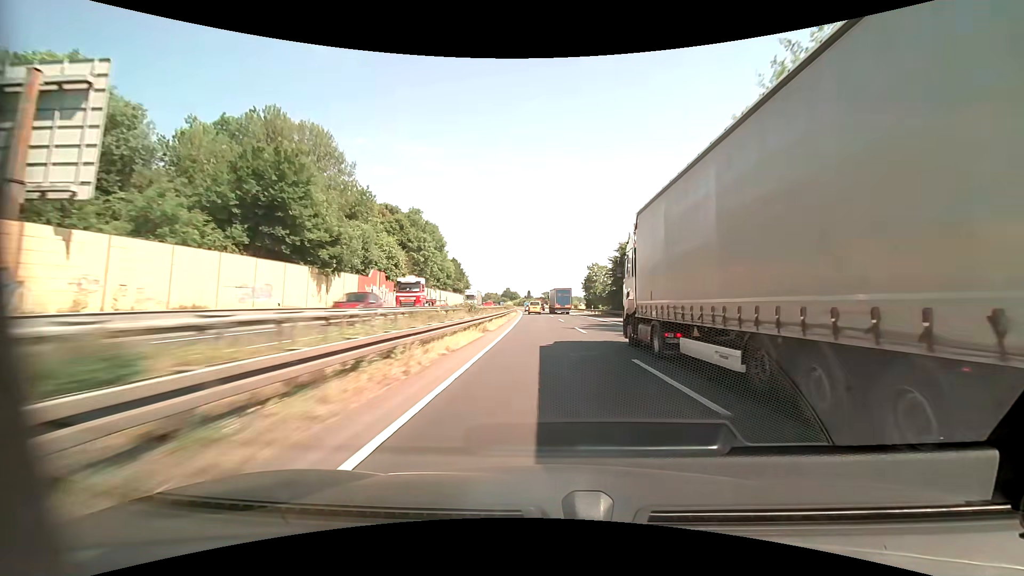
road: motorway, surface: asphalt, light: Day
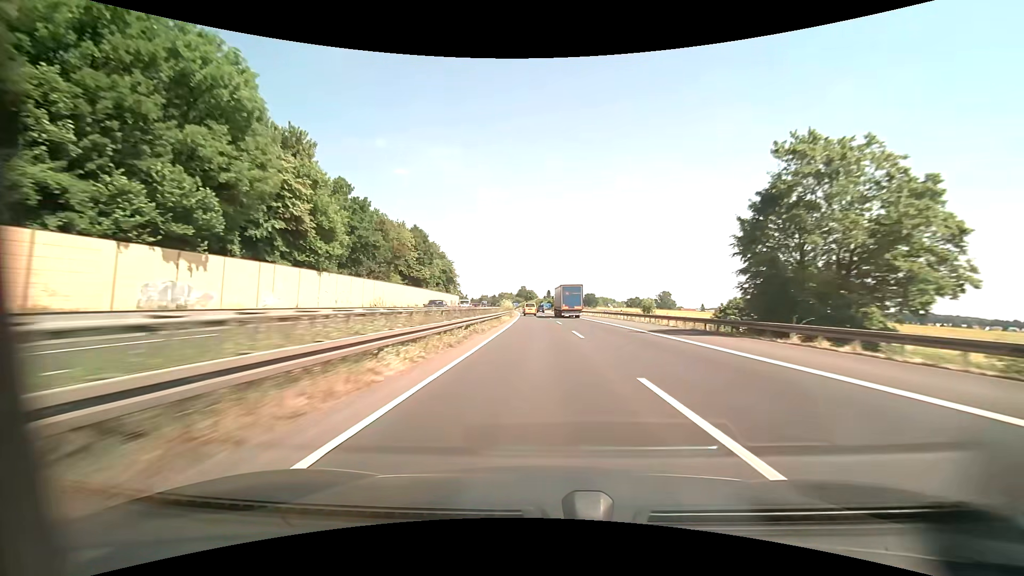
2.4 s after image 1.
(-1.3, +74.8) m; -2°
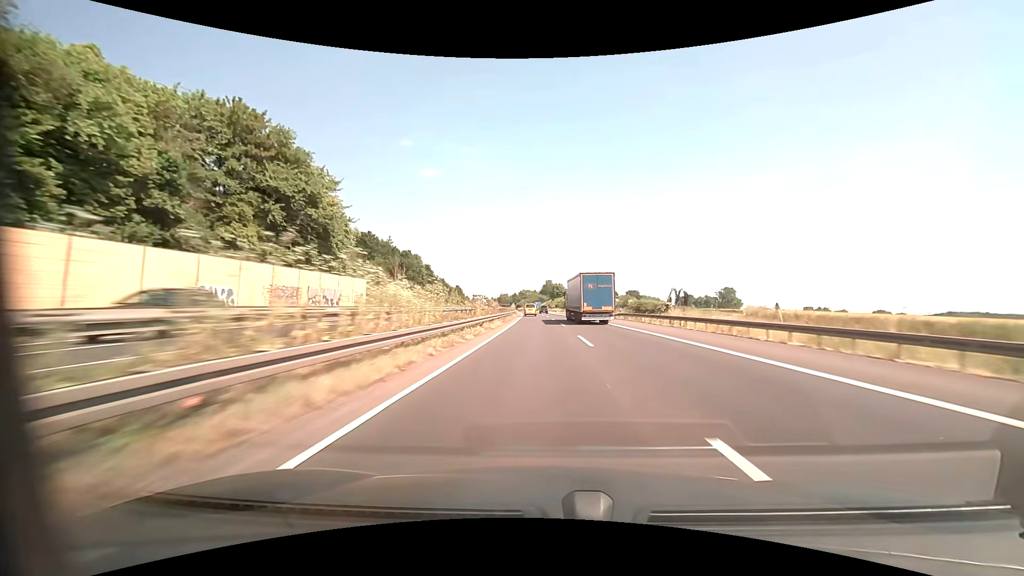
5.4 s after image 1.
(-3.1, +94.0) m; -4°
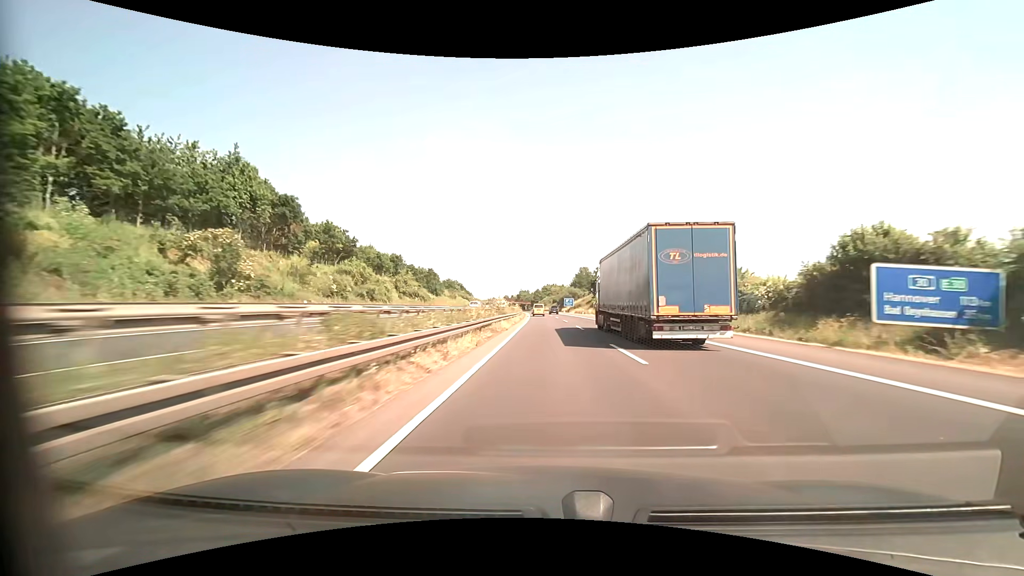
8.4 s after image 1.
(-2.8, +95.2) m; -3°
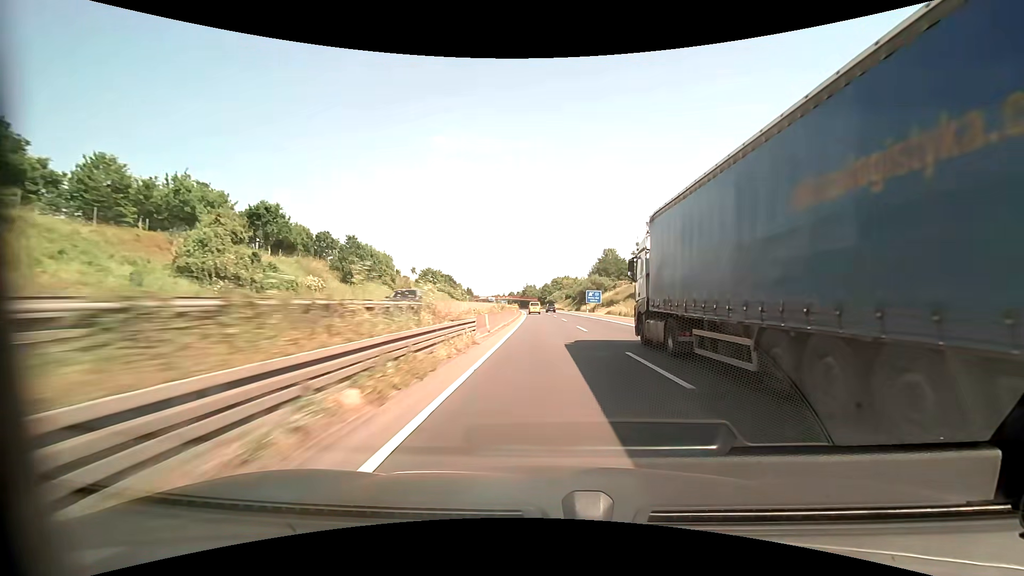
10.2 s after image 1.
(-0.4, +57.7) m; -1°
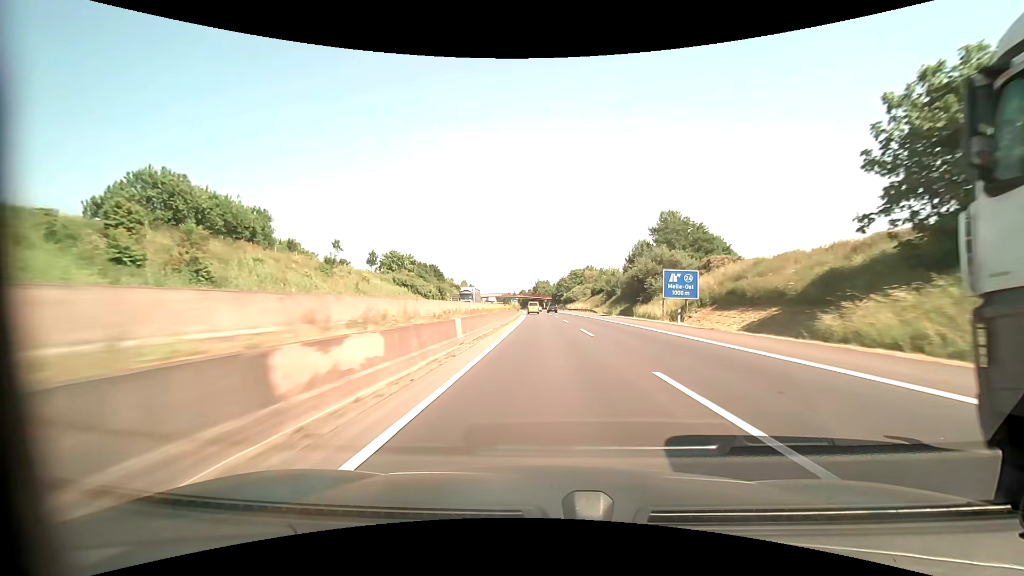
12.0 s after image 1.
(-0.6, +58.1) m; -2°
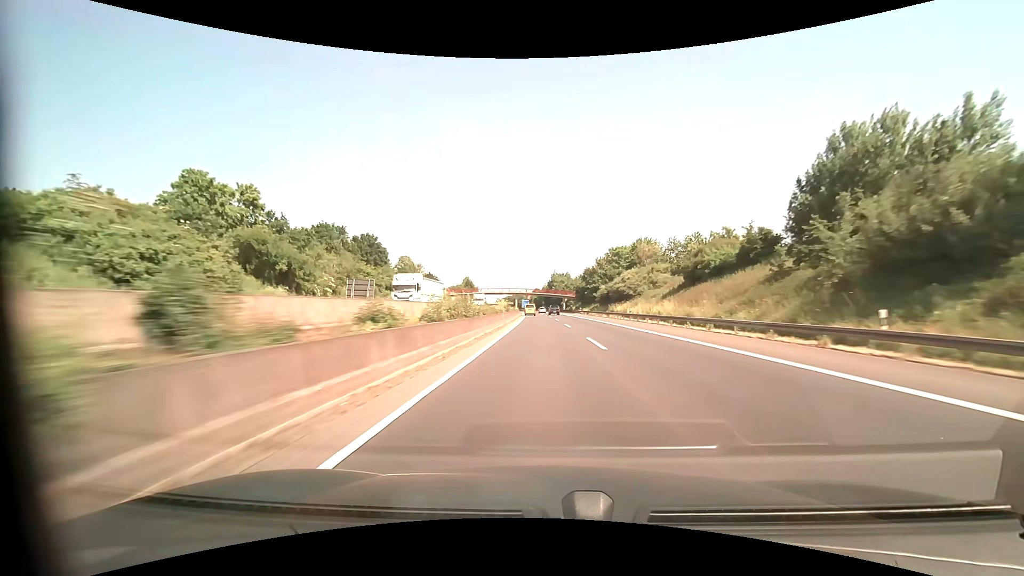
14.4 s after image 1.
(-1.1, +78.0) m; -2°
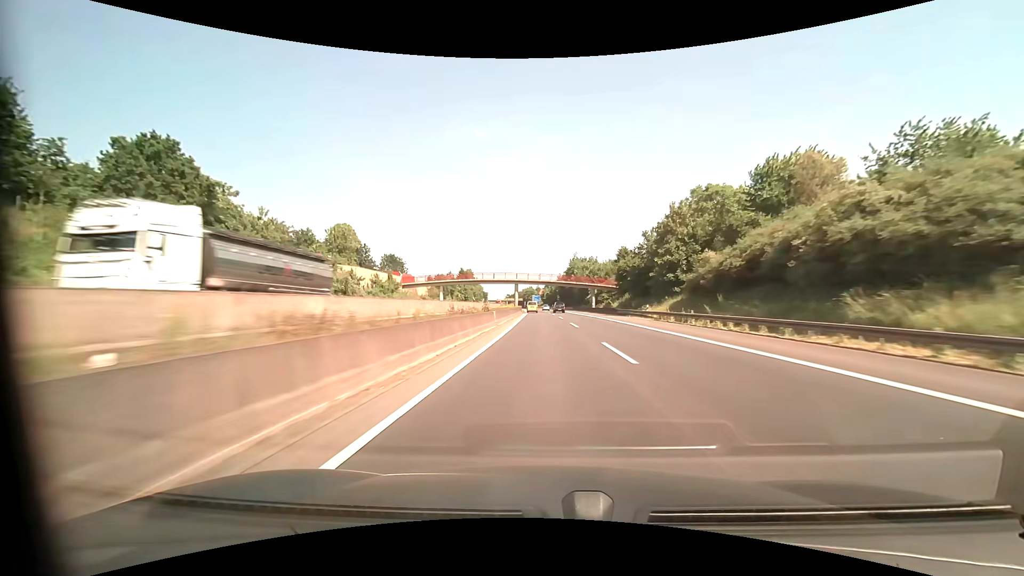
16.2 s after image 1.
(-0.8, +58.4) m; -1°
(0, +10) (0, +20) (0, +30) (0, +40) (0, +50) (-1, +60) (-1, +70) (-1, +80) (-1, +90) (-2, +100) m
